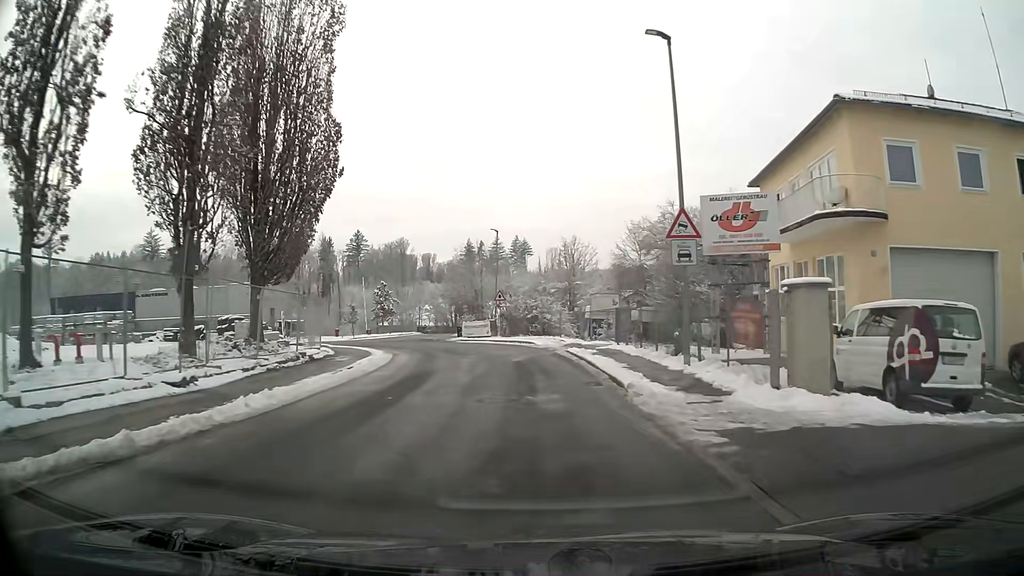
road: residential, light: Day
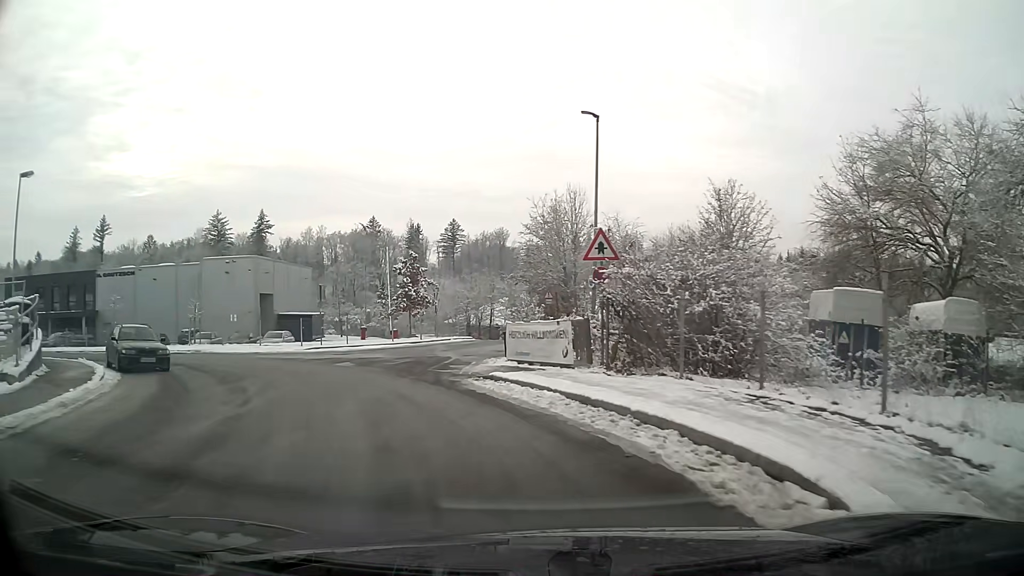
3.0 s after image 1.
(-1.7, +29.5) m; -13°
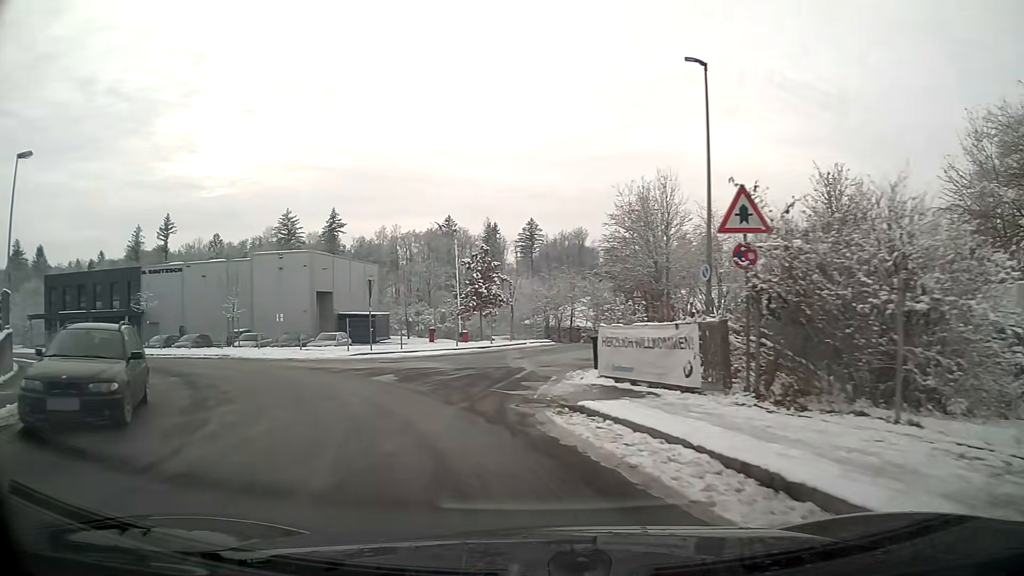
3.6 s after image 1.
(-0.3, +5.0) m; -7°
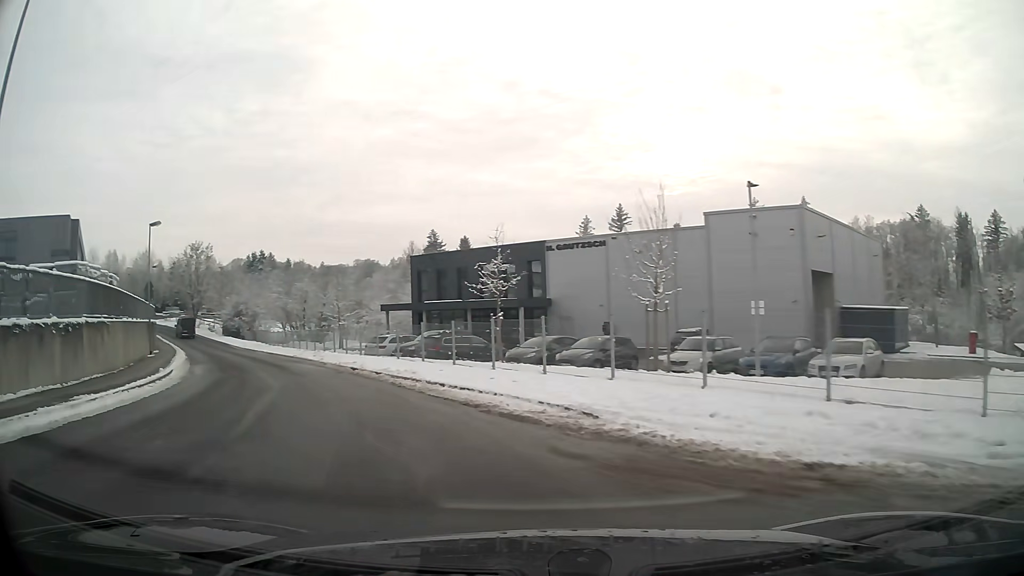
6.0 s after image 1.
(-6.8, +18.4) m; -41°
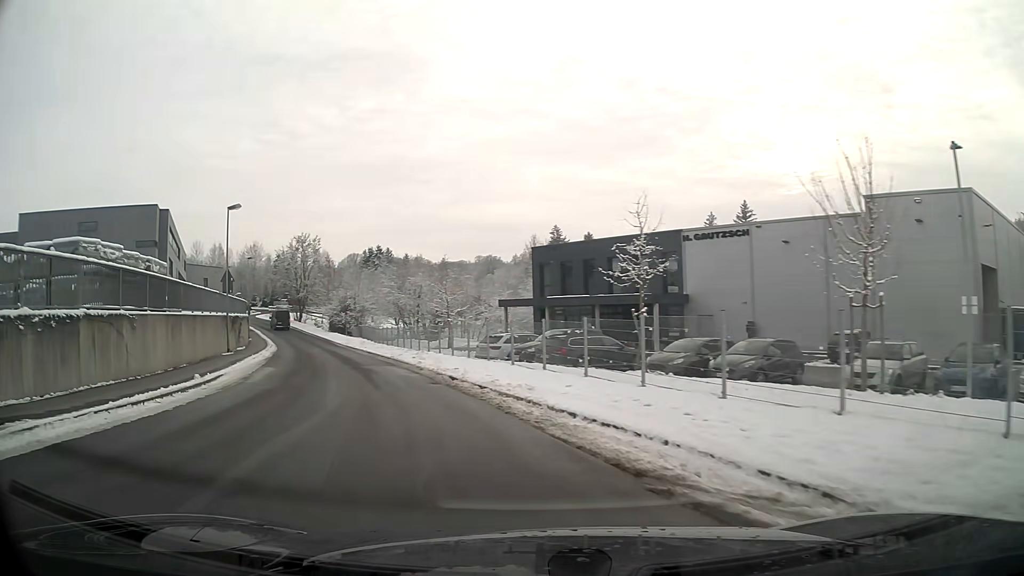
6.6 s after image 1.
(-0.5, +5.1) m; -10°
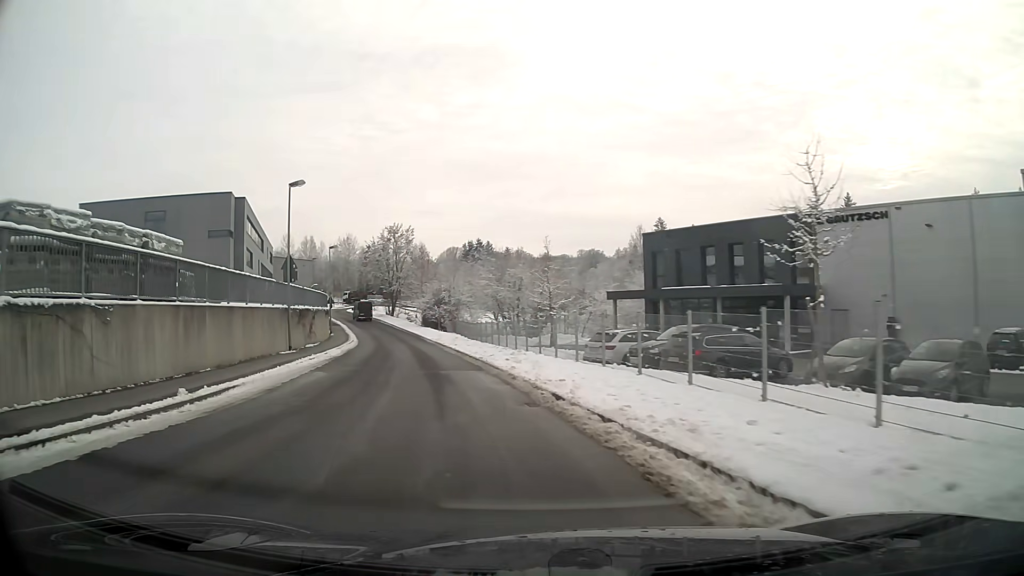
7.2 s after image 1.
(-0.3, +5.4) m; -7°
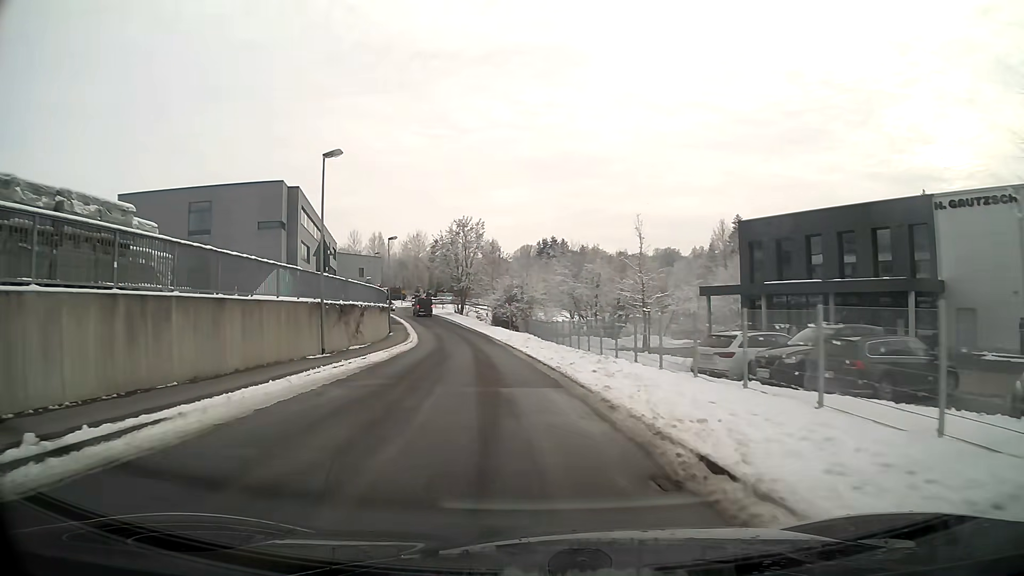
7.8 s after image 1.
(-0.3, +5.8) m; -5°
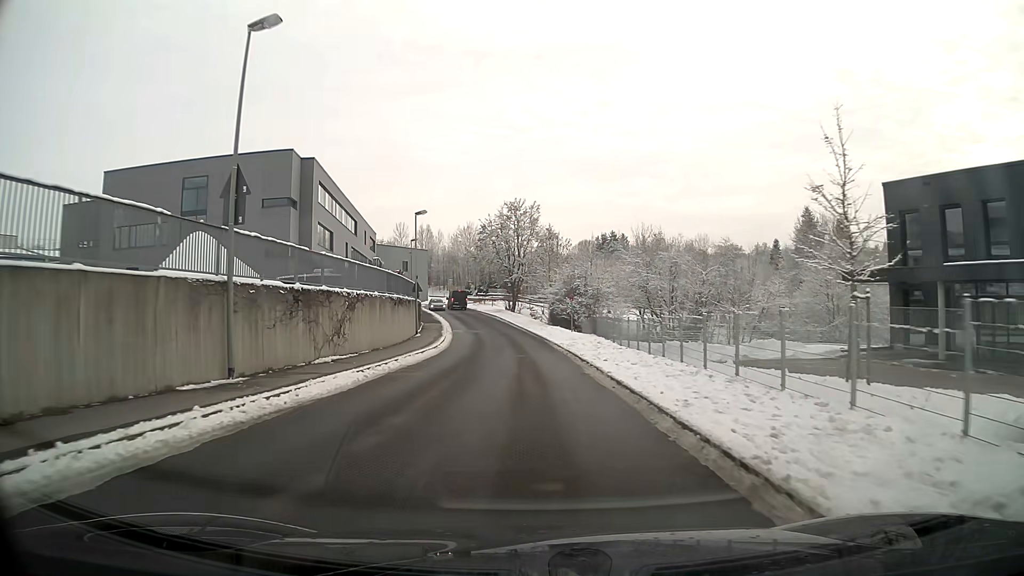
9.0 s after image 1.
(-0.5, +12.8) m; -3°
